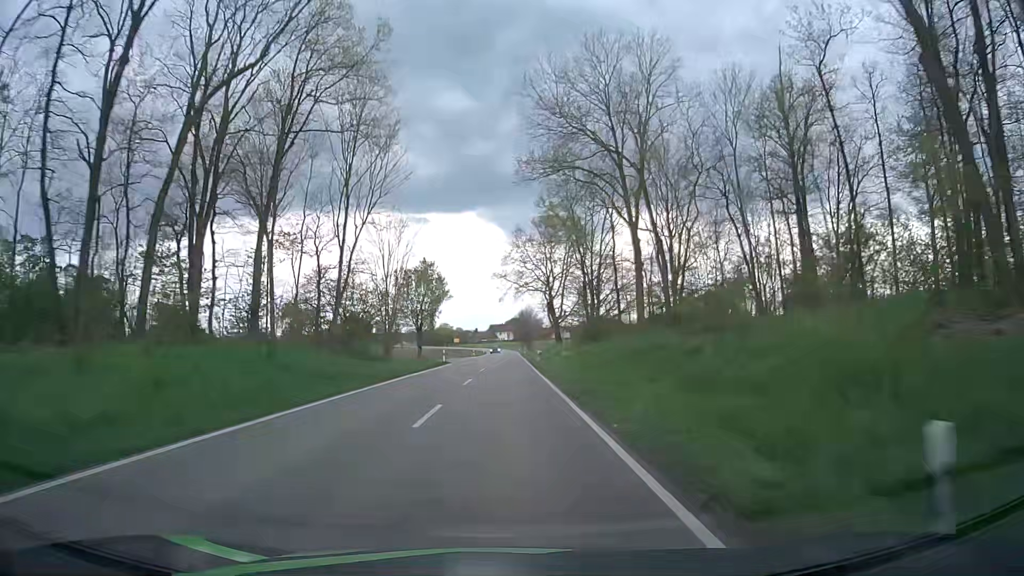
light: Day
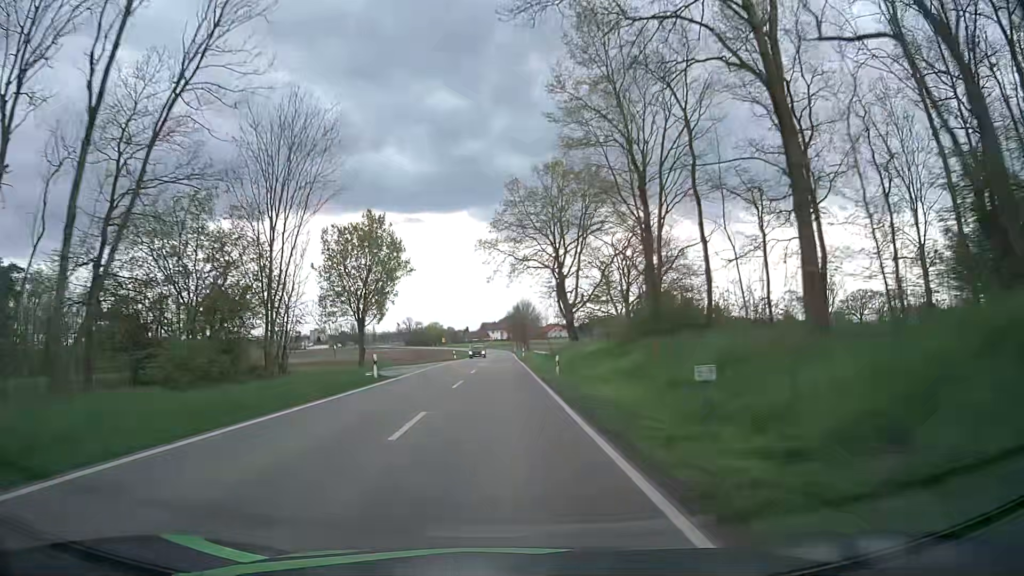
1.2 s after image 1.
(+0.1, +25.4) m; +1°
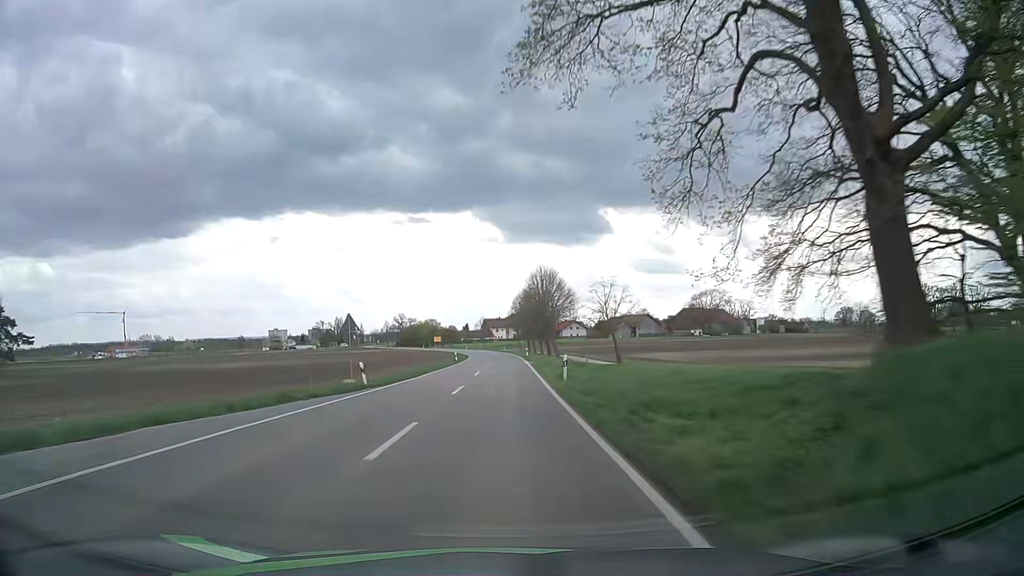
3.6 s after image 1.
(-0.1, +49.8) m; -1°
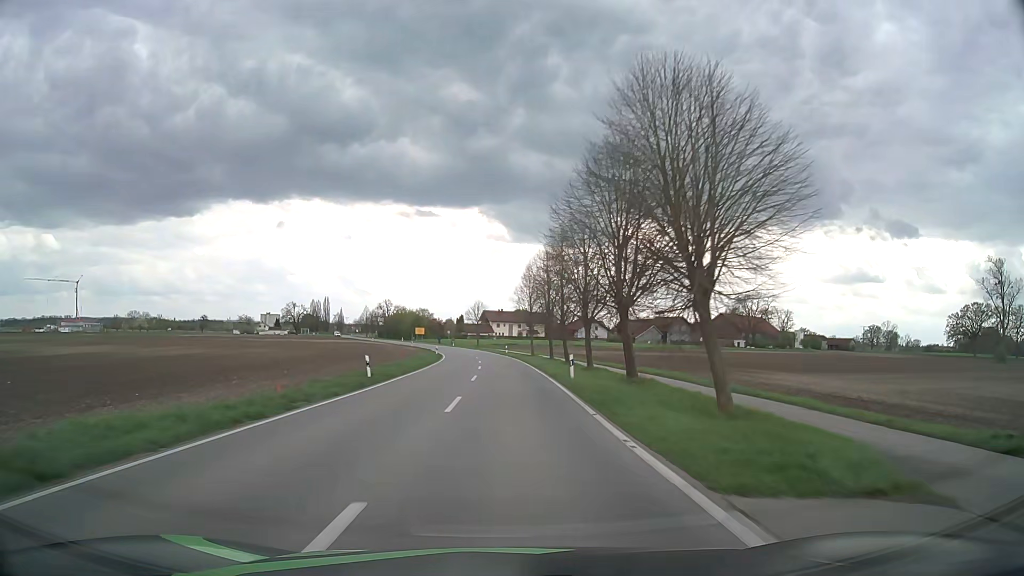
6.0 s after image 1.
(-0.2, +49.2) m; 0°
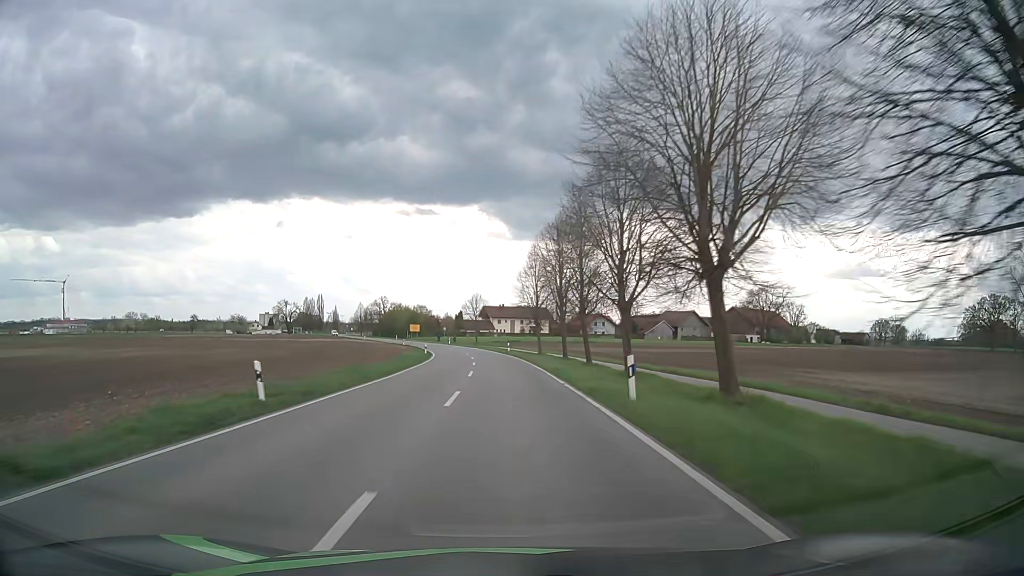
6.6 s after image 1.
(0.0, +12.1) m; 0°
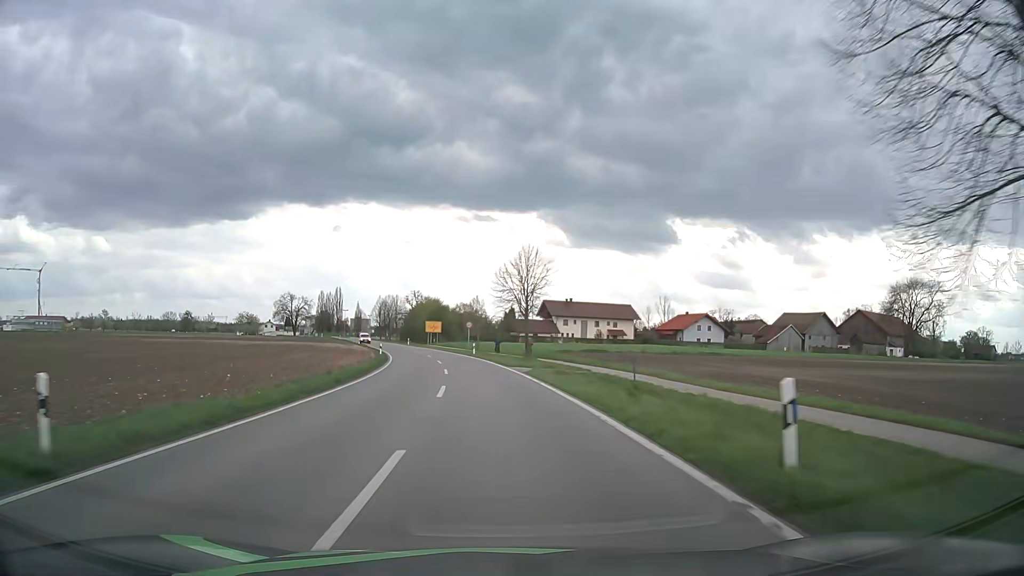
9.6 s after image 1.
(-1.7, +57.8) m; -5°
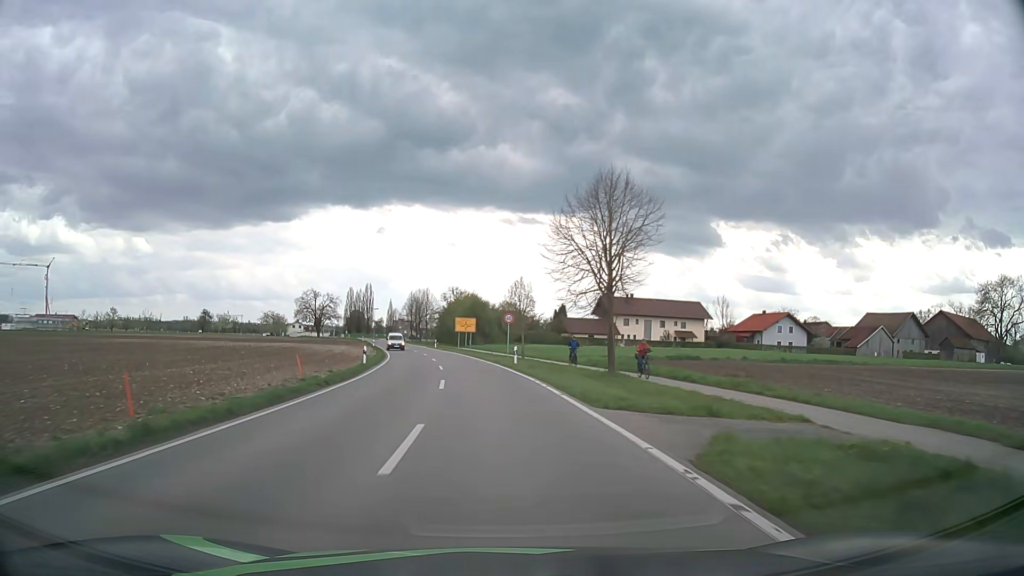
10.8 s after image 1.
(-0.7, +21.5) m; -4°
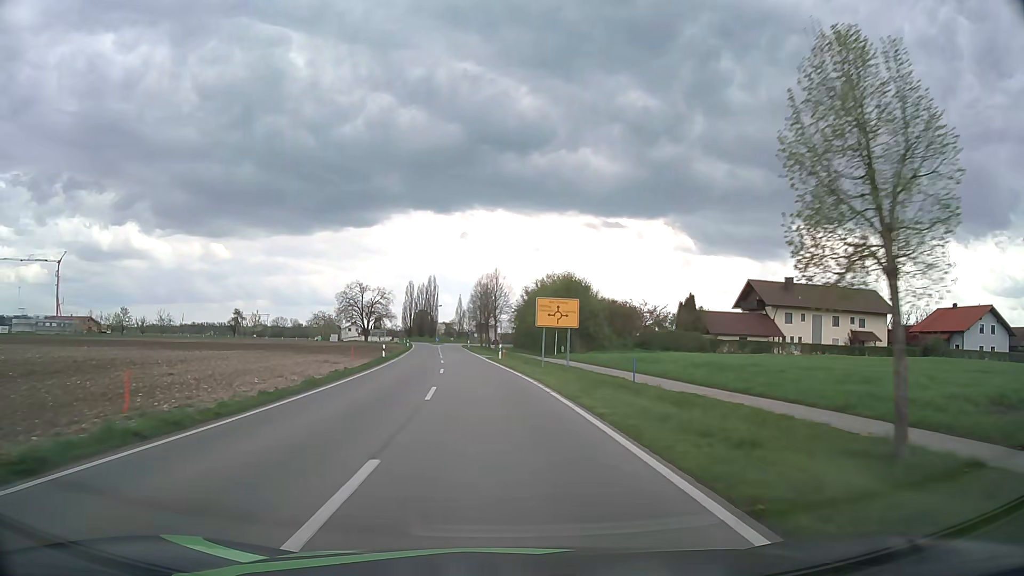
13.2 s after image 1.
(-2.5, +39.5) m; -7°
(0, +10) (-1, +20) (-1, +30) (-2, +40) (-3, +50) (-4, +60) (-5, +70) (-6, +80) (-7, +90) (-8, +100) m
